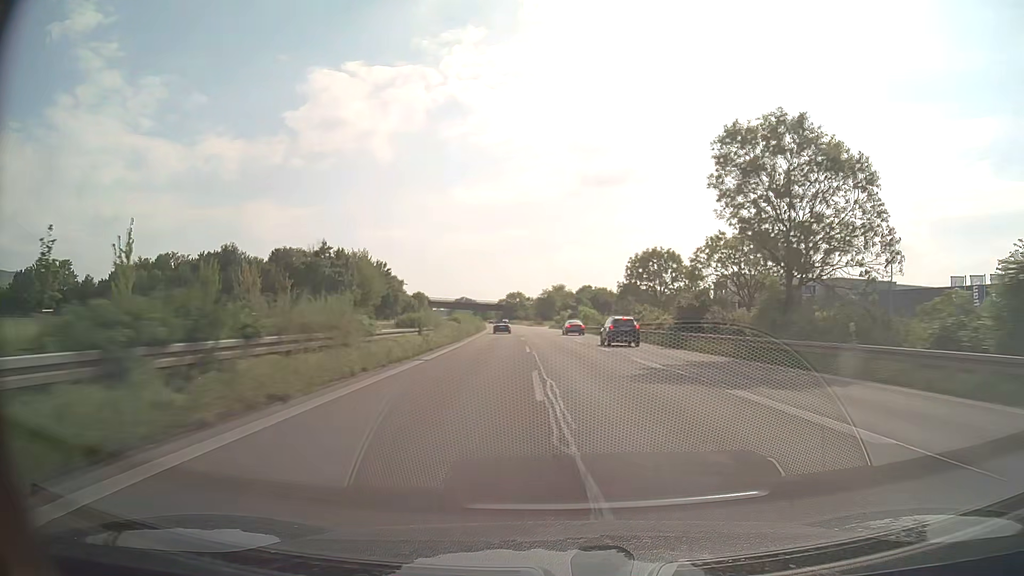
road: trunk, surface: asphalt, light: Day
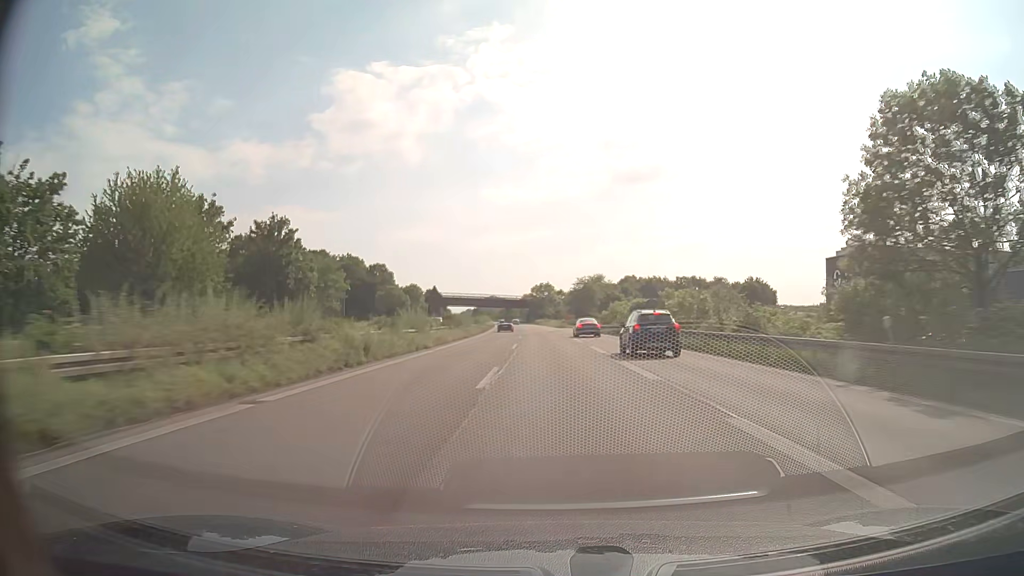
(-0.9, +51.8) m; -3°
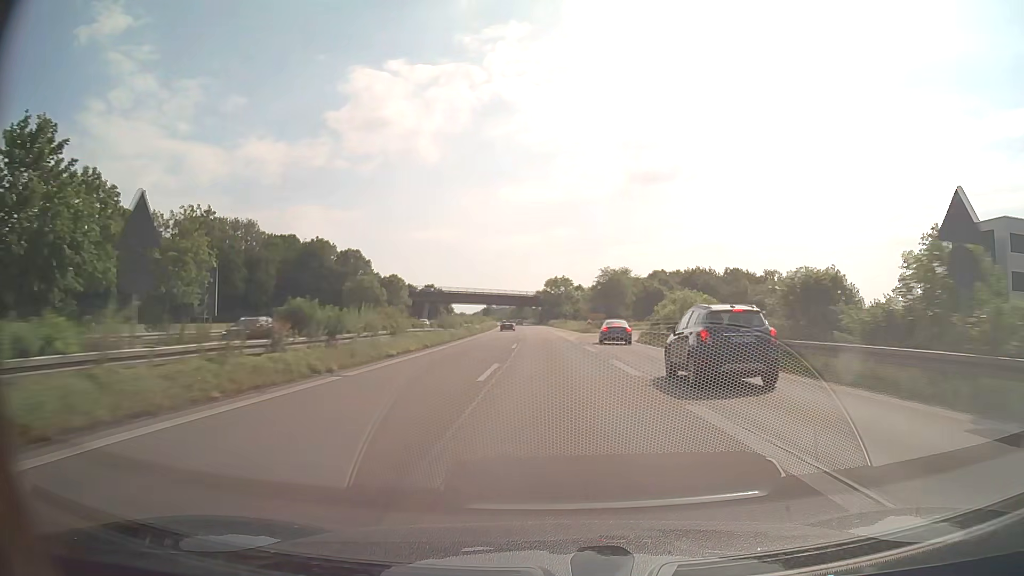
(-0.5, +34.3) m; -1°
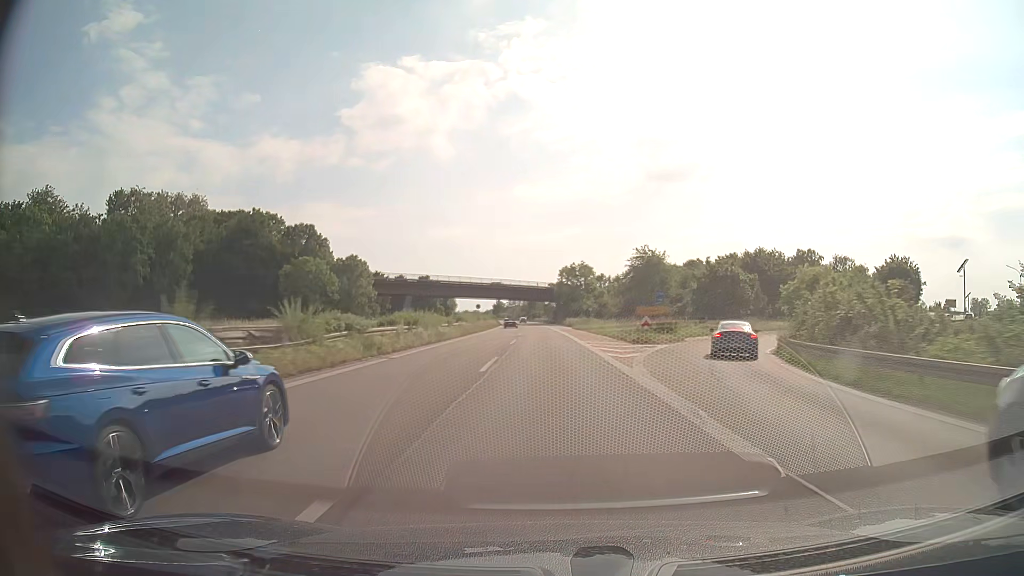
(-0.4, +34.1) m; -1°
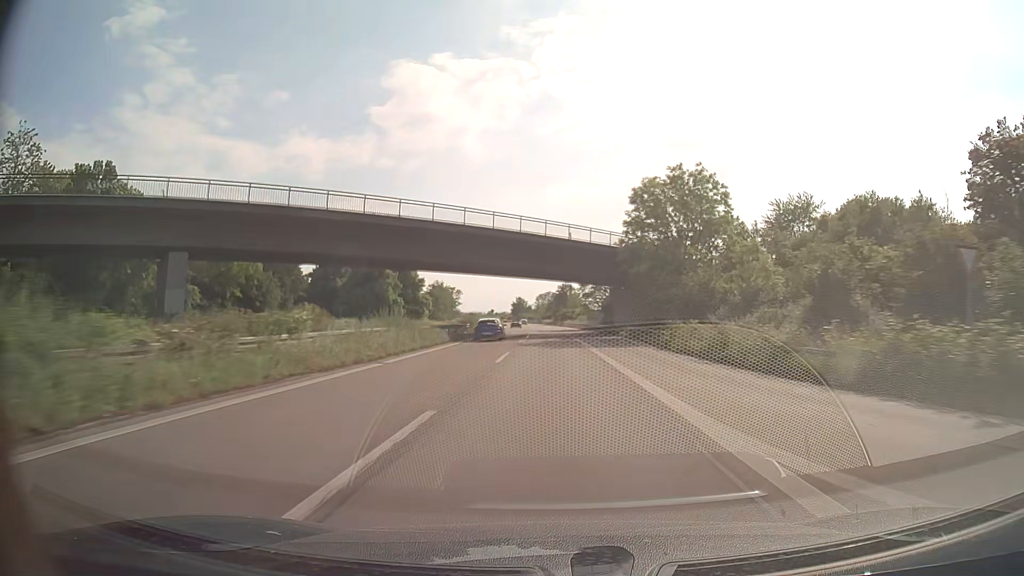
(-2.1, +84.9) m; -3°
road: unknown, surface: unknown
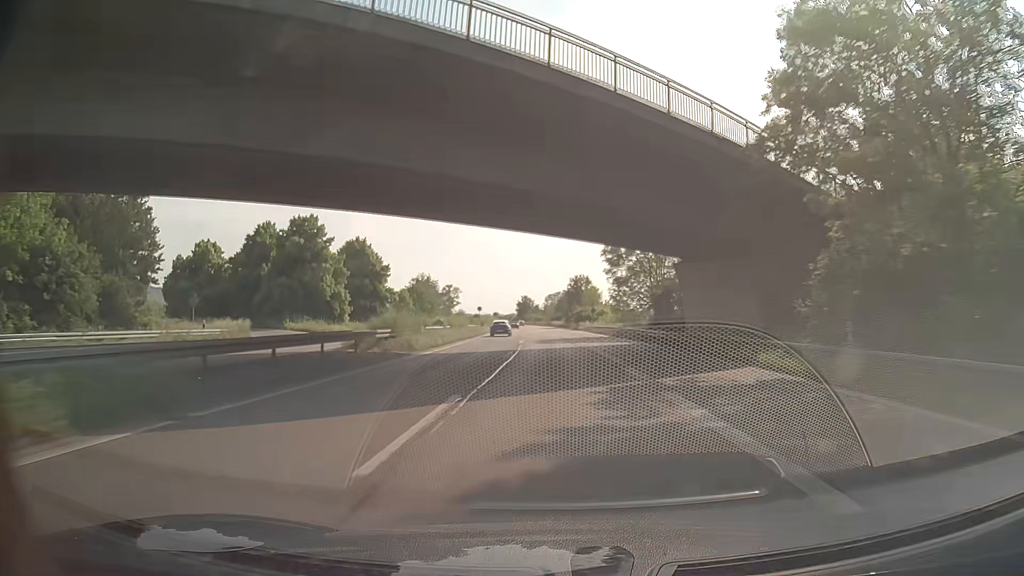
(-0.1, +33.9) m; -1°
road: trunk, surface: asphalt
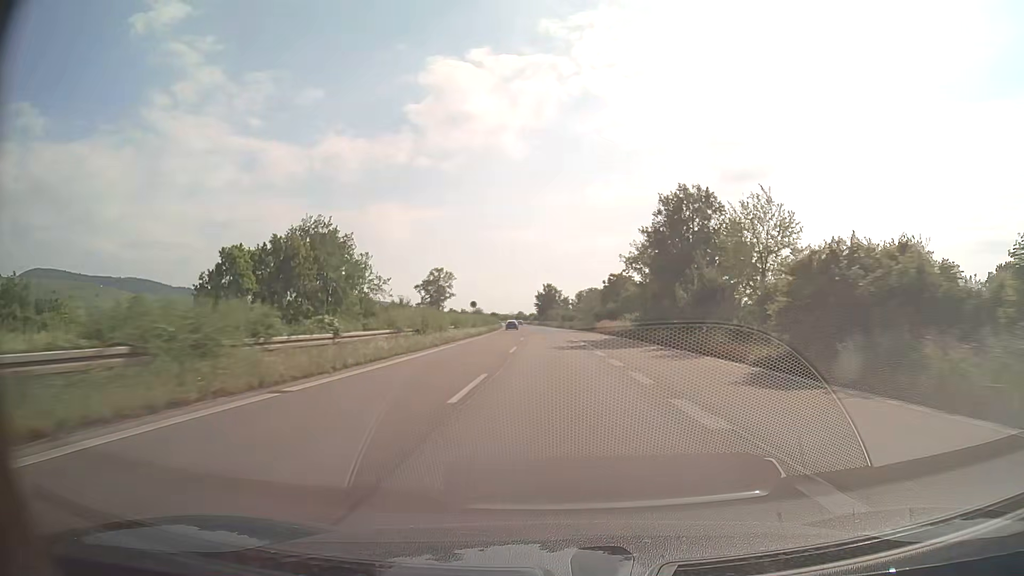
(-1.7, +84.7) m; -2°
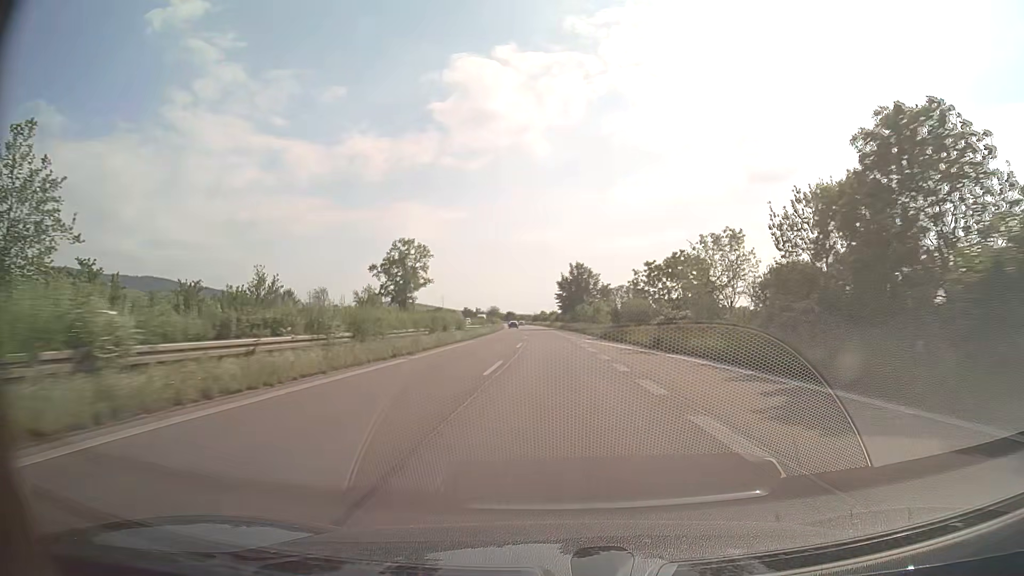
(-1.2, +67.7) m; -2°
(0, +10) (0, +20) (0, +30) (0, +40) (-1, +50) (-1, +60) (-1, +70) (-1, +80) (-2, +90) (-2, +100) m
